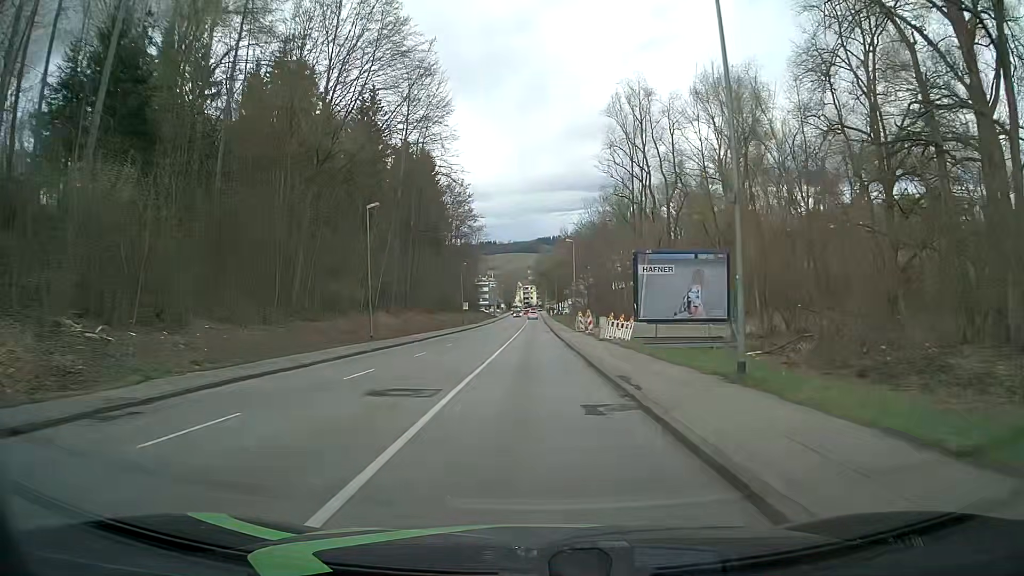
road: tertiary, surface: asphalt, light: Day
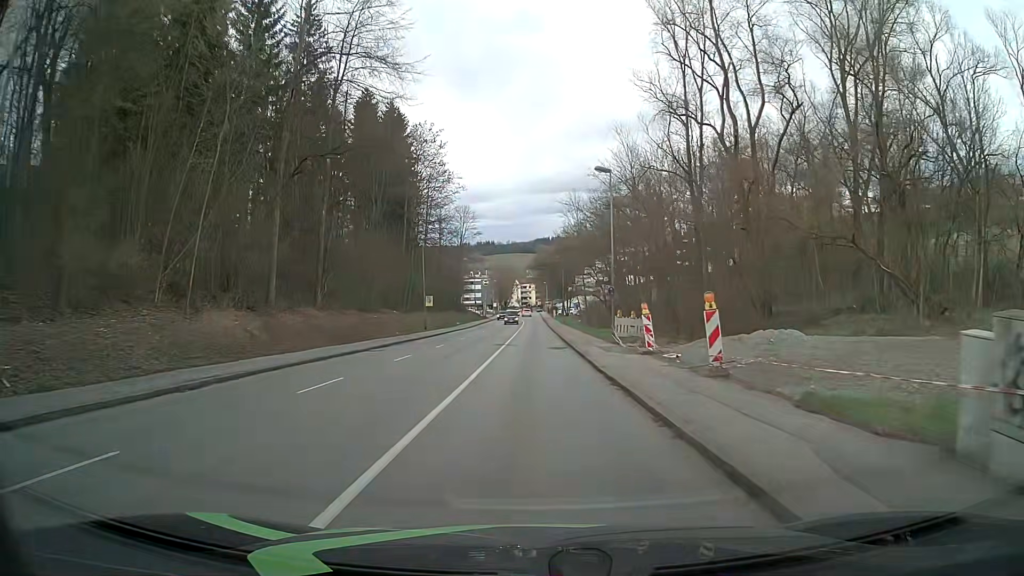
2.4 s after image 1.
(-0.2, +30.5) m; 0°
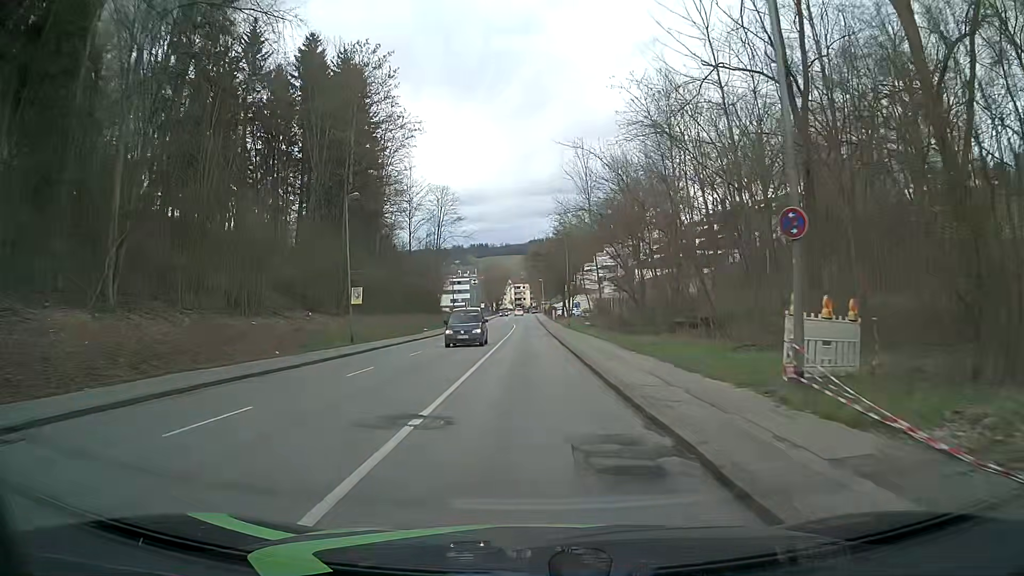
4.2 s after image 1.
(+0.1, +22.8) m; 0°
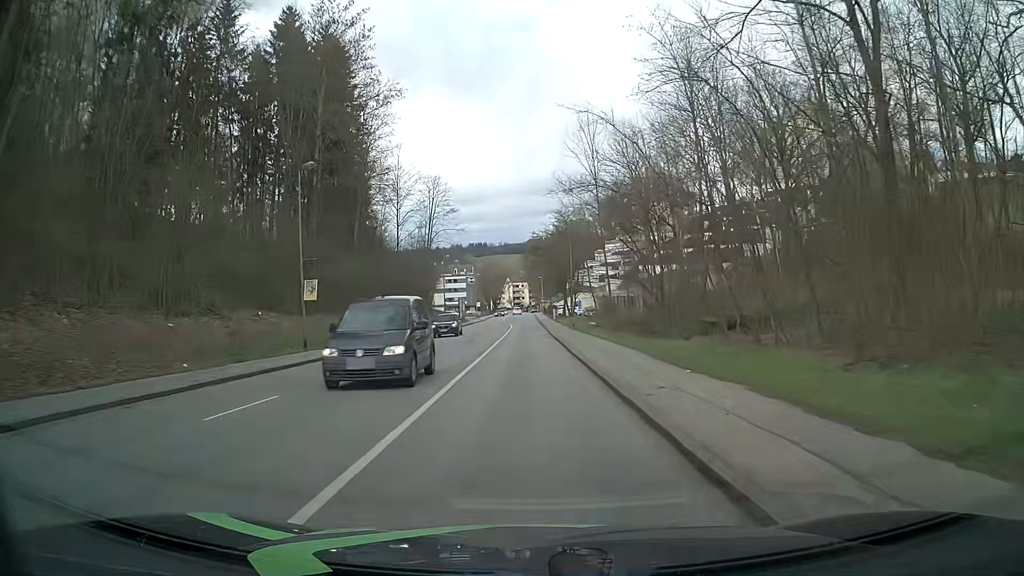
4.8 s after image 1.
(0.0, +7.6) m; 0°
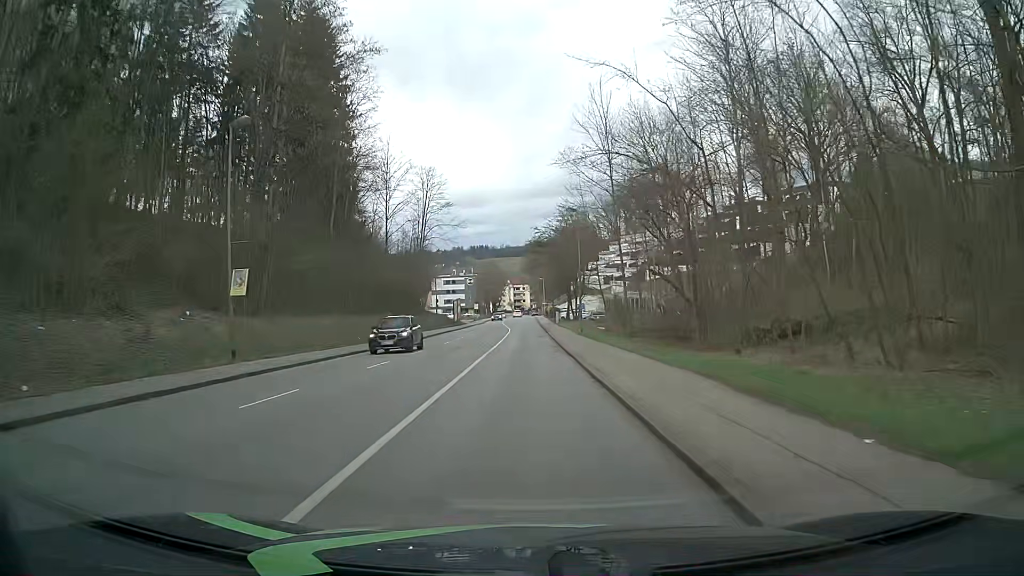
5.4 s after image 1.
(-0.1, +7.6) m; 0°
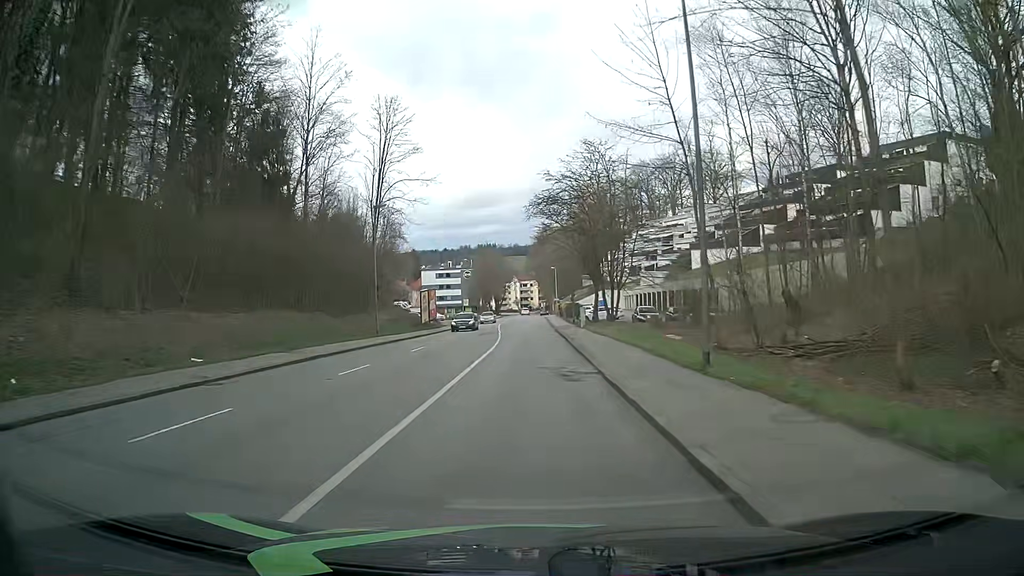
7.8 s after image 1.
(-0.3, +30.4) m; -1°
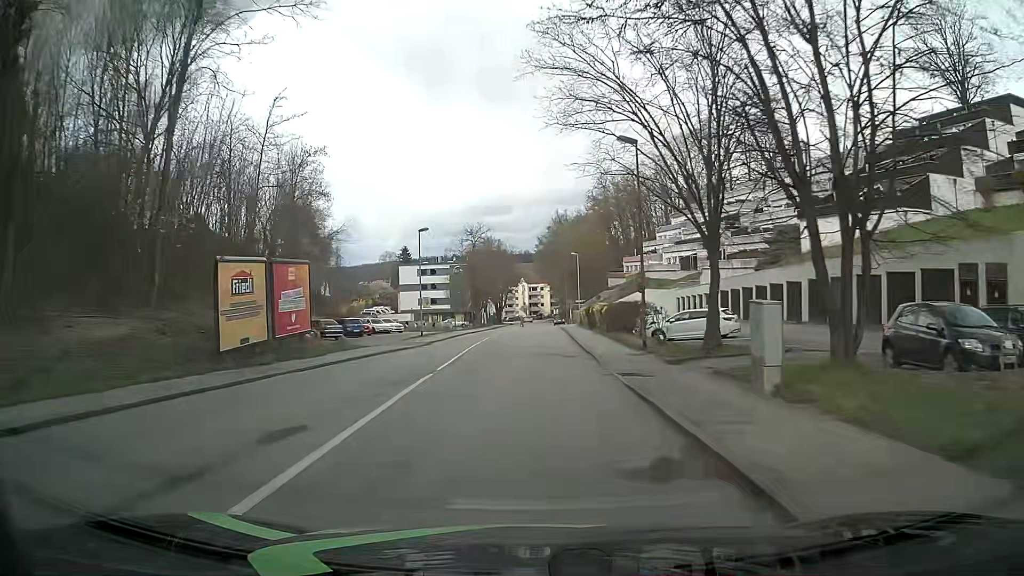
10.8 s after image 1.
(0.0, +38.0) m; 0°
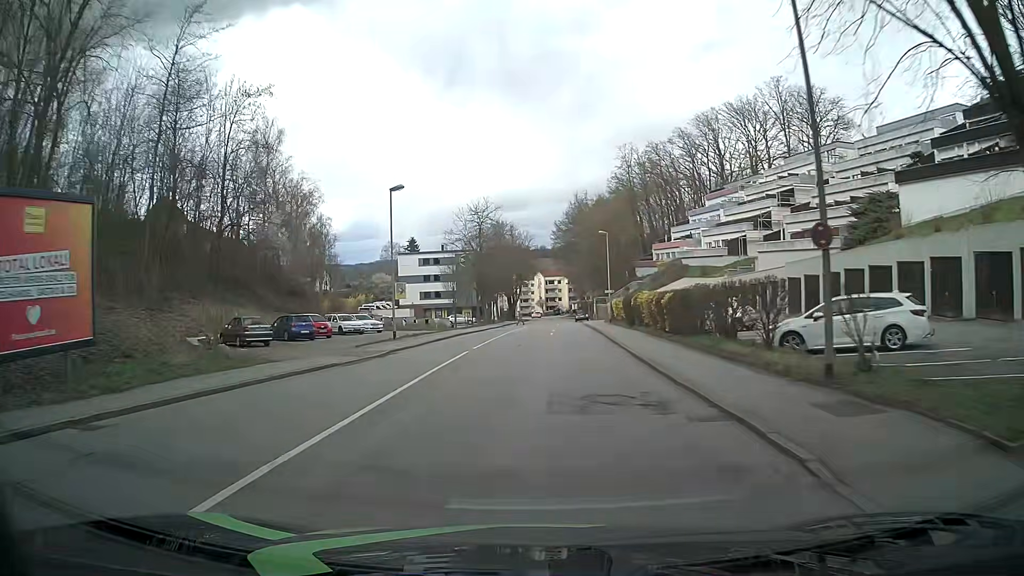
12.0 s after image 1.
(-0.3, +15.3) m; -2°
(0, +10) (0, +20) (0, +30) (0, +40) (0, +50) (+1, +60) (+1, +70) (+2, +80) (+2, +90) (+3, +100) m
